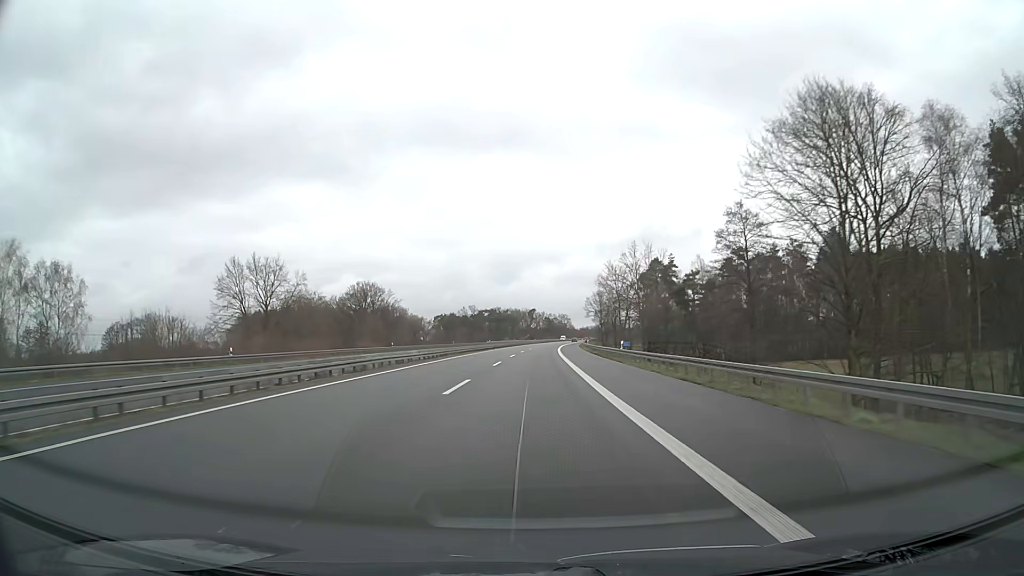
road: motorway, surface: asphalt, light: Day
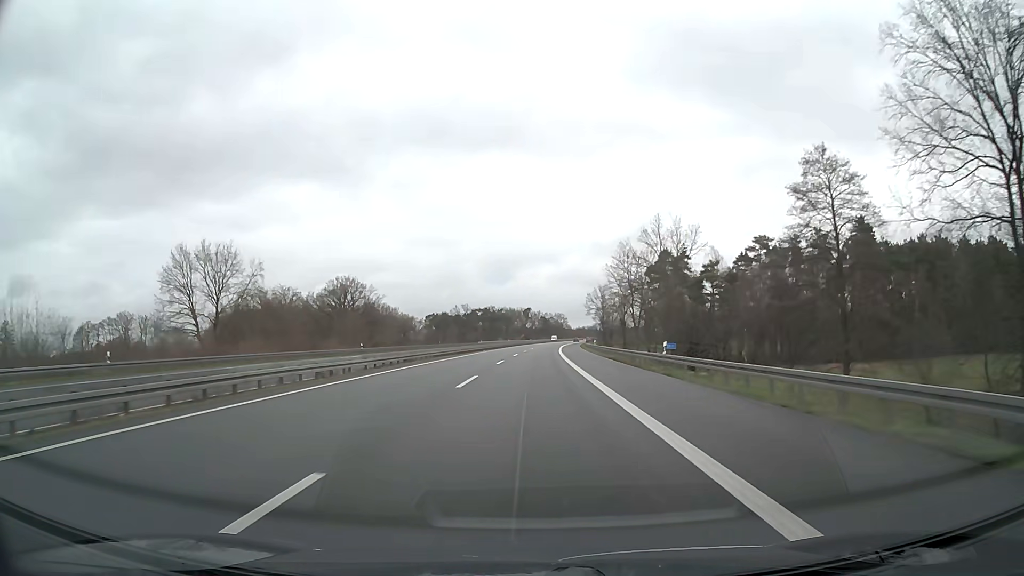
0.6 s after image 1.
(+0.1, +15.8) m; 0°
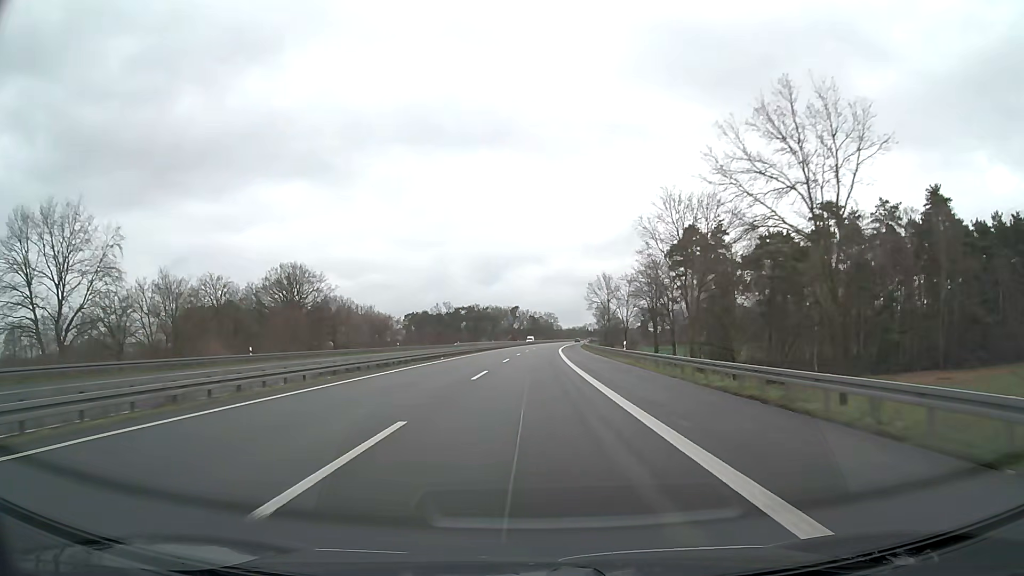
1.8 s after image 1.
(+0.3, +31.7) m; +1°
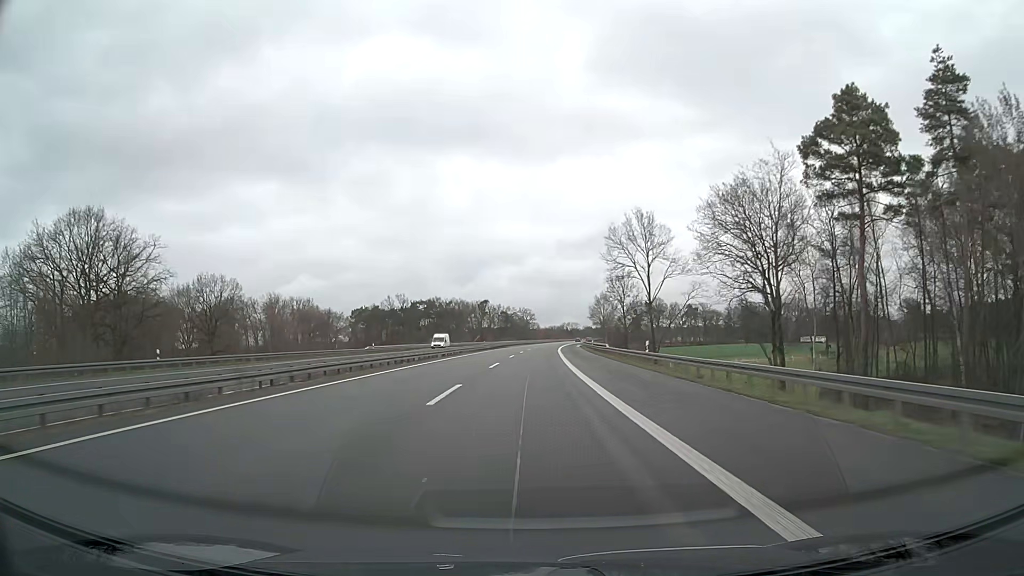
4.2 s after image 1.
(+1.2, +63.4) m; +2°
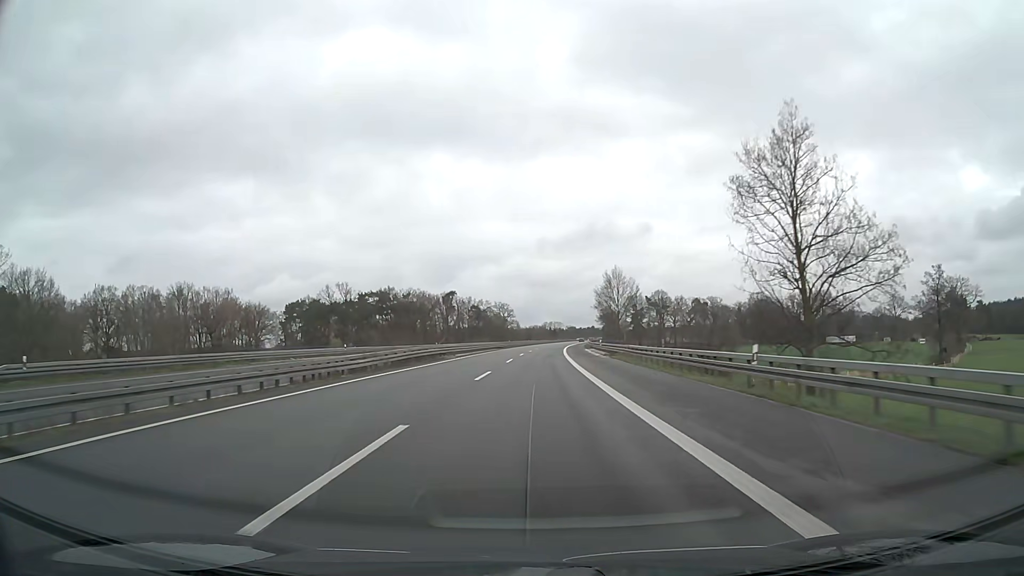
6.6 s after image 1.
(+1.0, +63.4) m; +1°
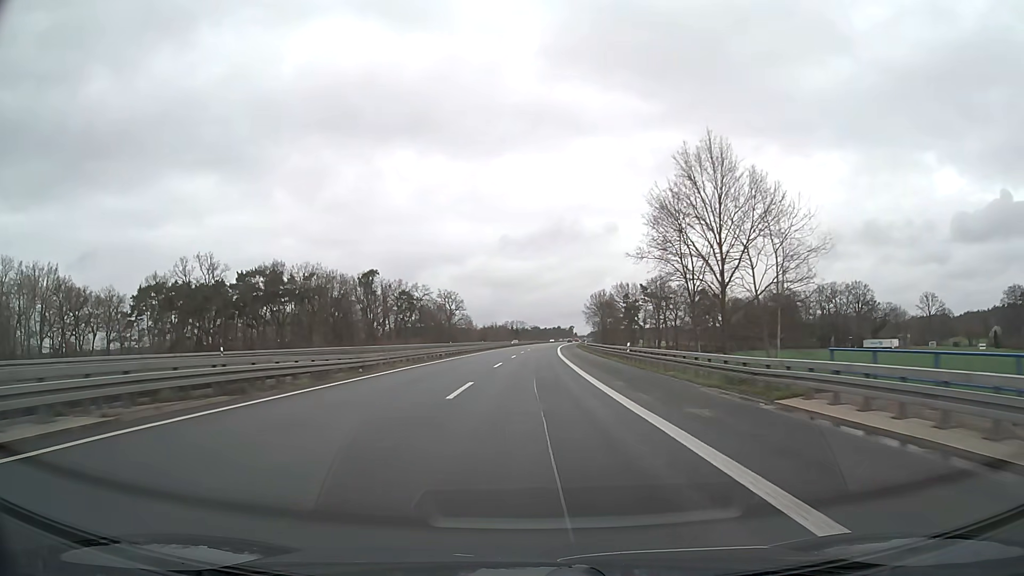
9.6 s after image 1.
(+2.4, +79.2) m; +3°
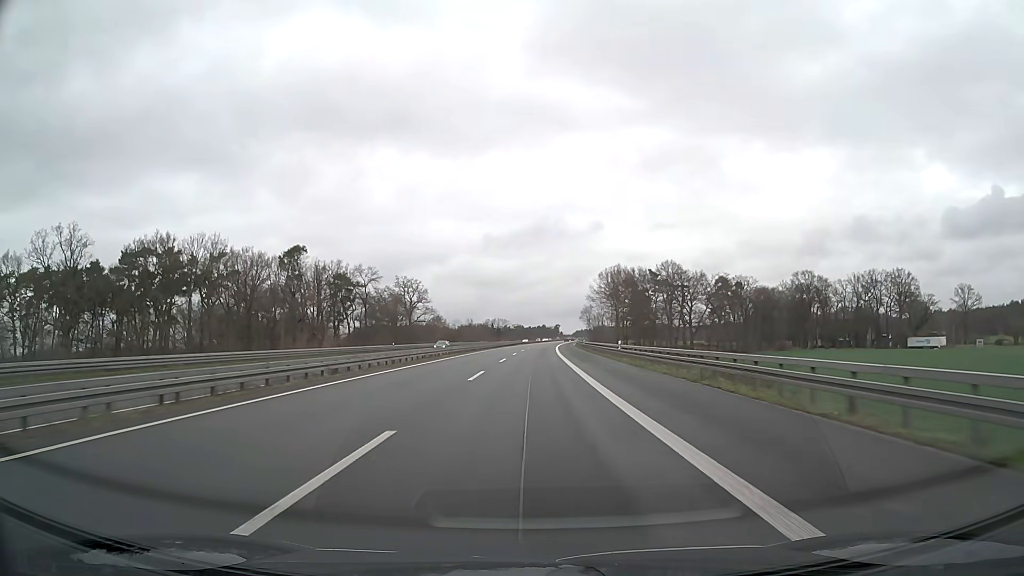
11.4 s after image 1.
(+0.7, +47.6) m; +2°
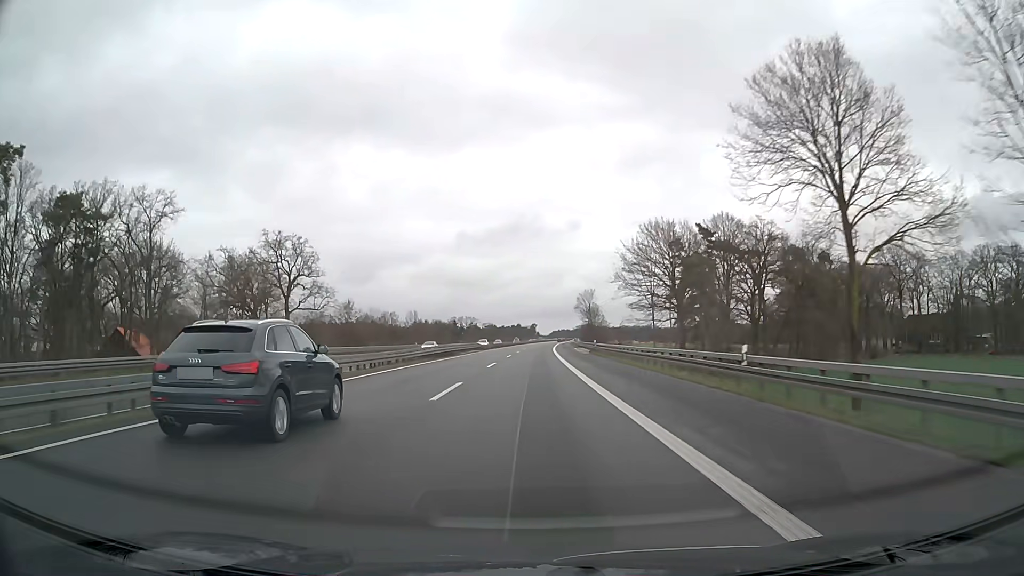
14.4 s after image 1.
(+1.2, +79.2) m; +2°
(0, +10) (0, +20) (0, +30) (0, +40) (0, +50) (+1, +60) (+1, +70) (+1, +80) (+2, +90) (+2, +100) m
